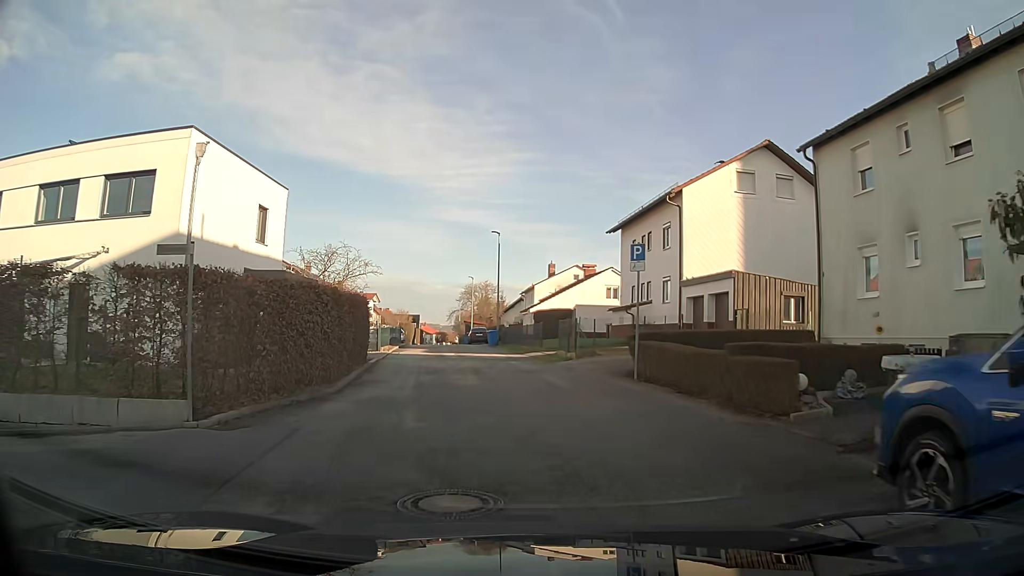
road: residential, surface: asphalt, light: Day
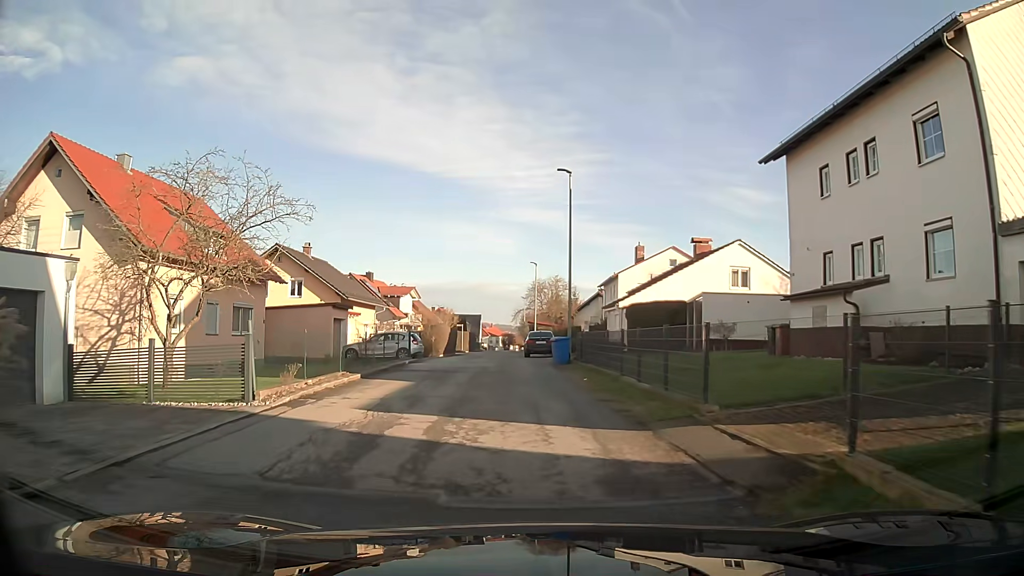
(-1.0, +20.1) m; -6°
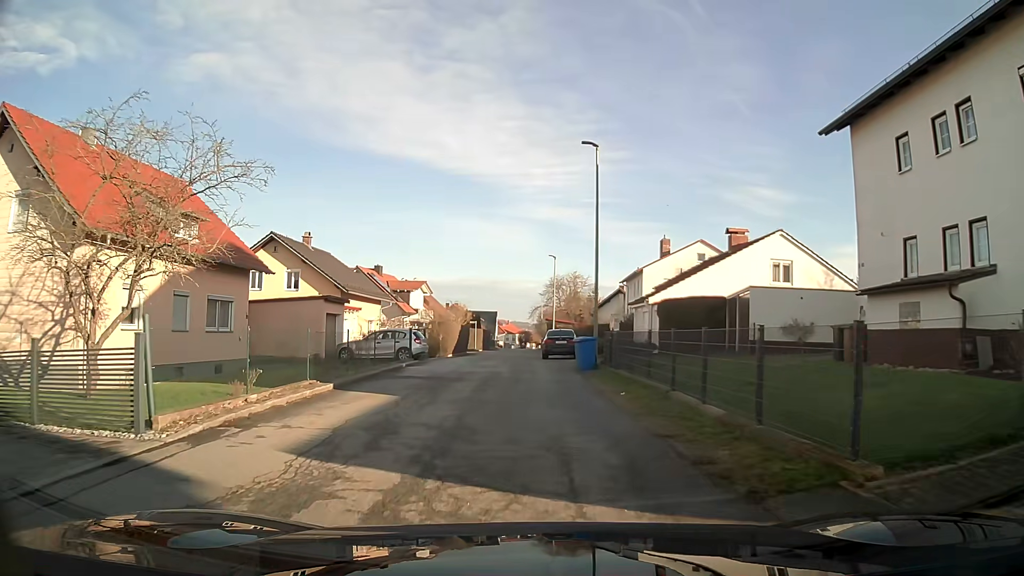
(-0.1, +4.1) m; -2°
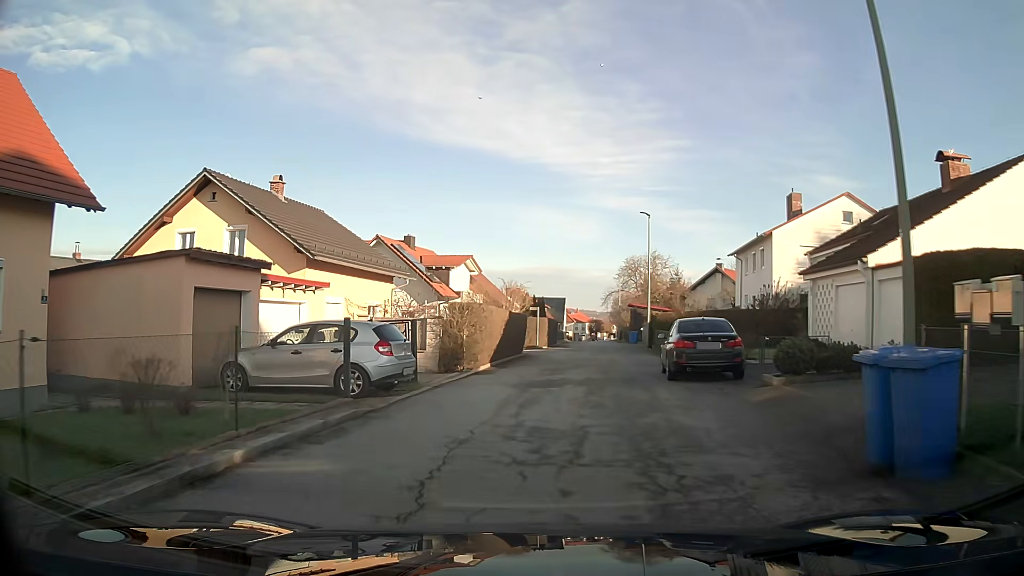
(-0.8, +17.2) m; -5°
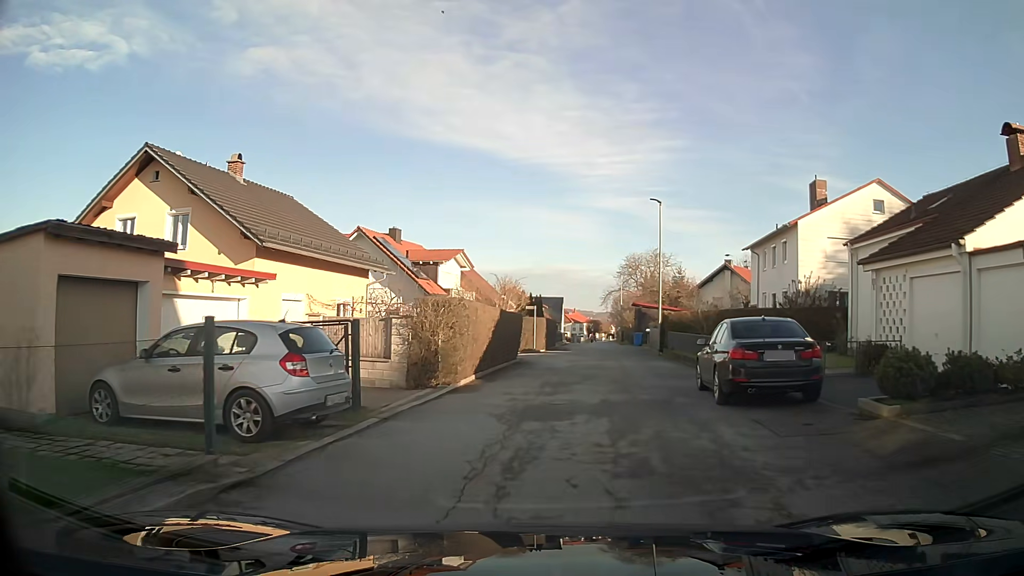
(0.0, +4.6) m; 0°
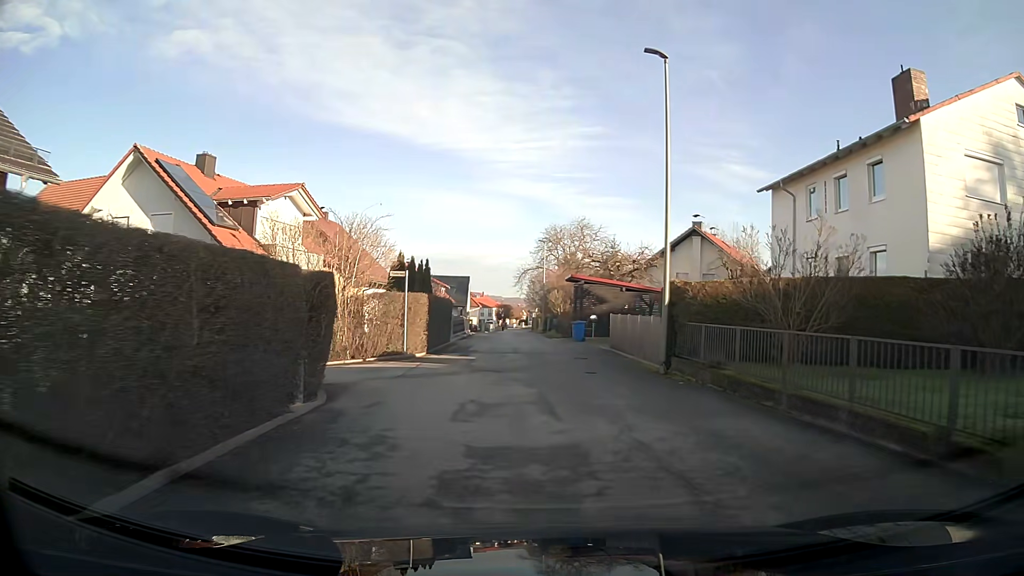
(+1.2, +19.1) m; +8°
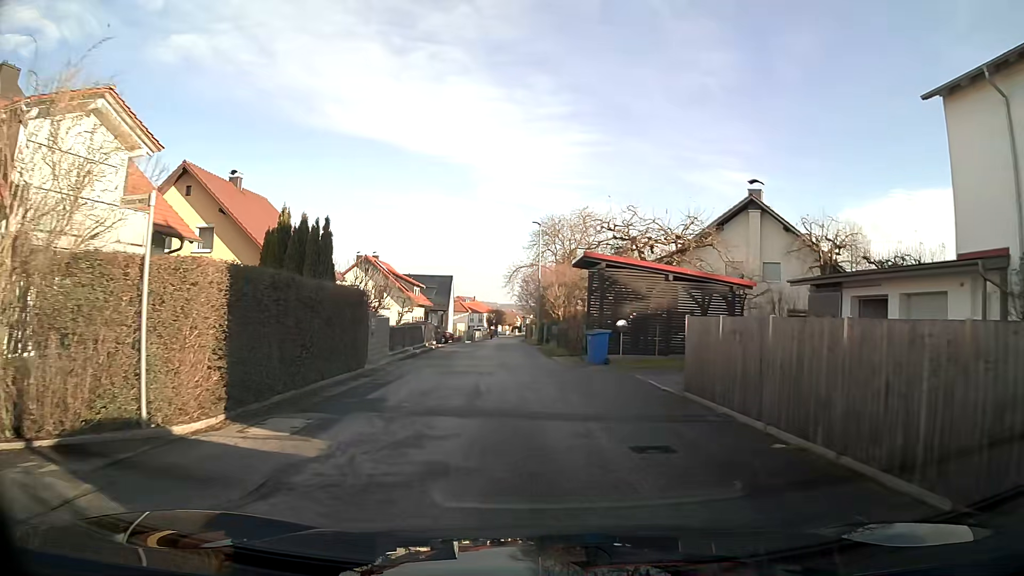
(0.0, +14.7) m; -1°
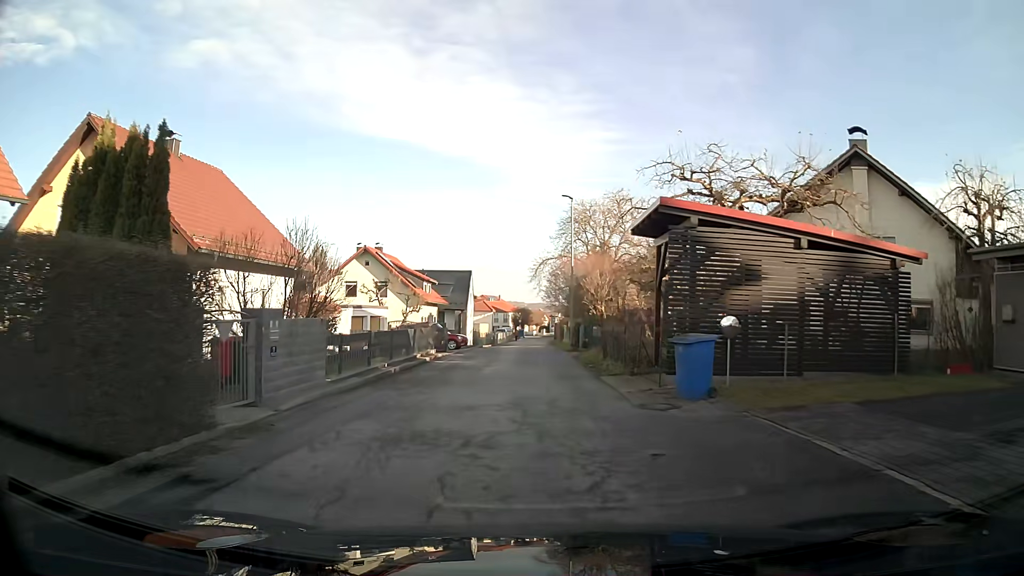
(-0.2, +9.6) m; -2°
(0, +10) (0, +20) (0, +30) (0, +40) (0, +50) (0, +60) (0, +70) (+1, +80) (+2, +90) (+3, +100) m
